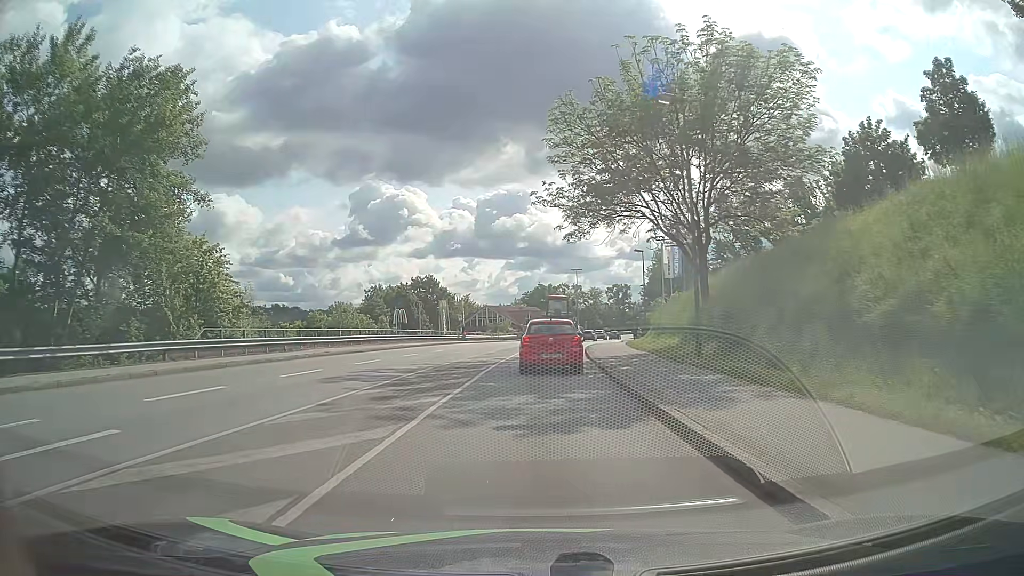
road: tertiary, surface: asphalt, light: Day
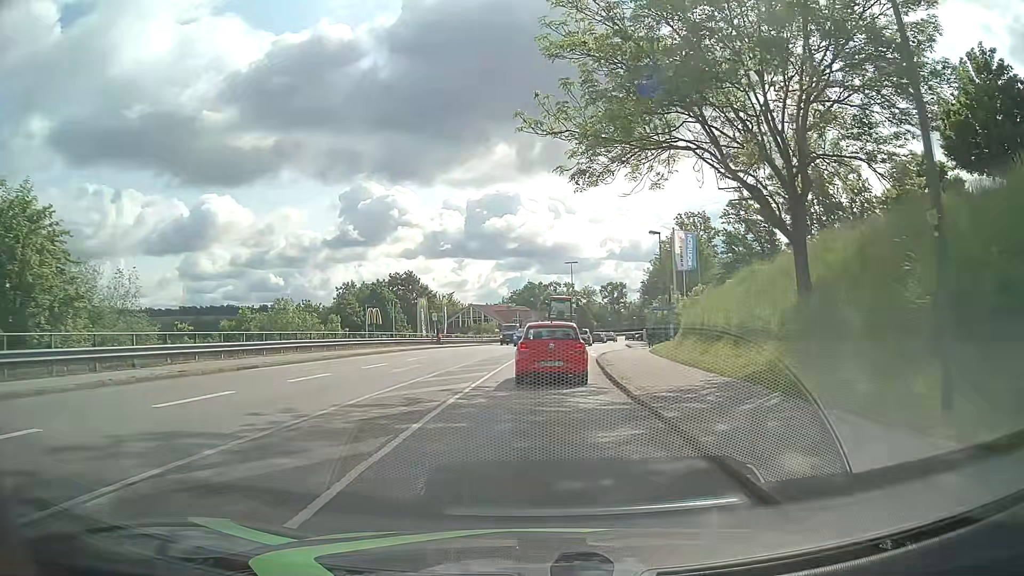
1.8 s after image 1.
(+0.1, +12.3) m; +2°
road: primary_link
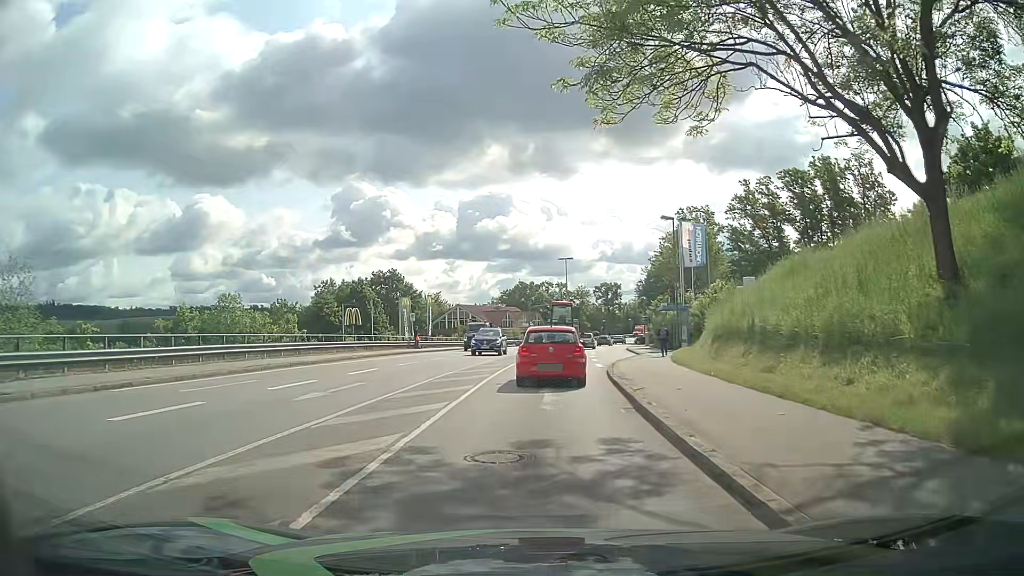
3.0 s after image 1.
(0.0, +7.4) m; 0°
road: tertiary
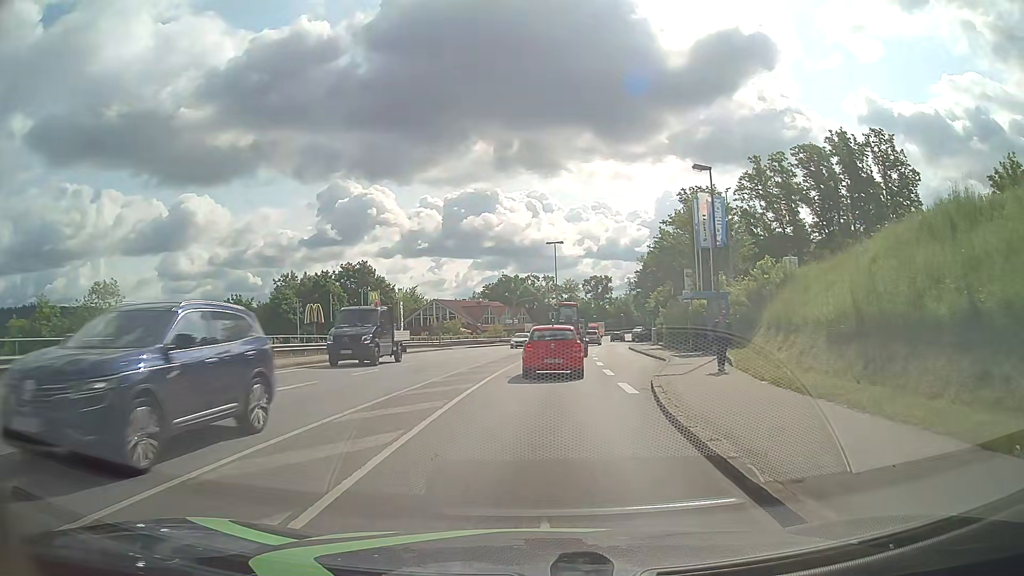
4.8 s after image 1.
(+0.1, +11.9) m; +1°
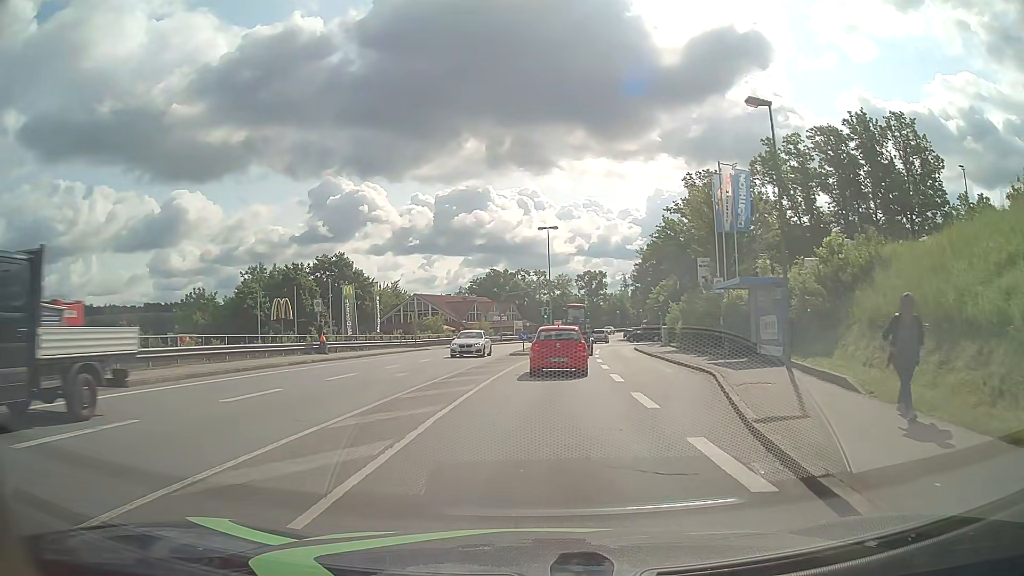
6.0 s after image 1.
(+0.1, +8.7) m; +1°
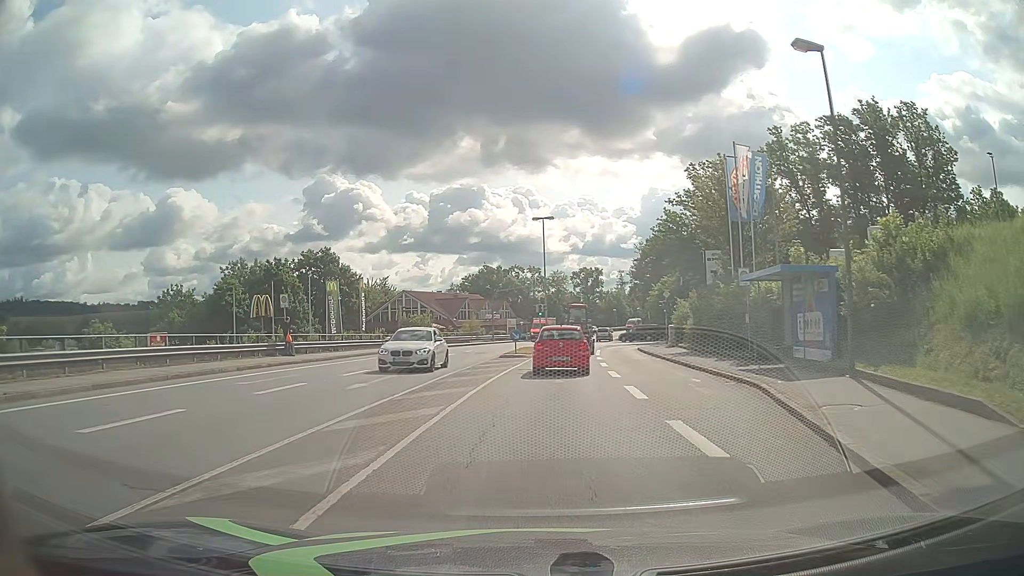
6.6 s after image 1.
(0.0, +4.5) m; 0°
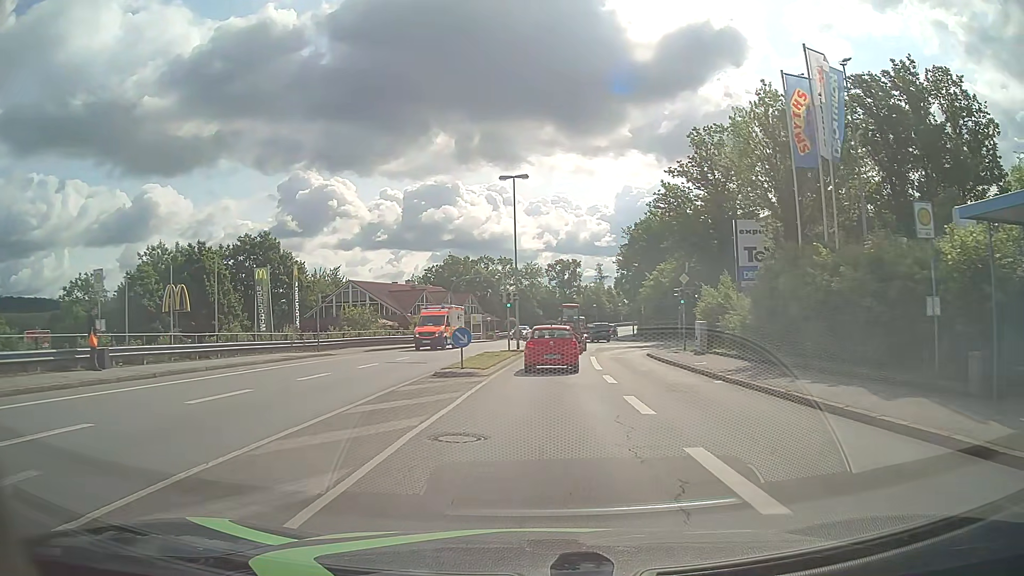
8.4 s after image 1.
(+0.3, +14.3) m; +2°
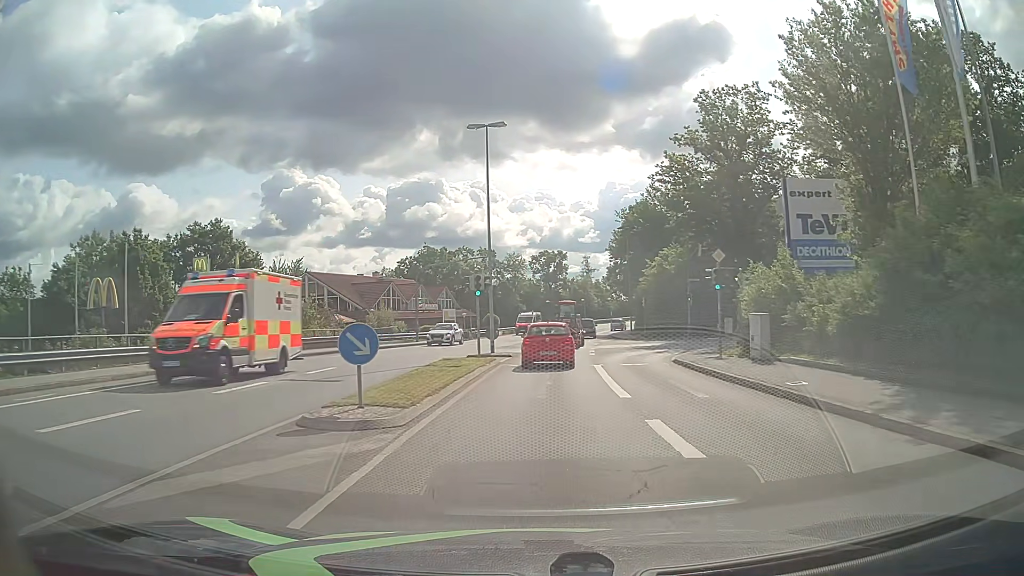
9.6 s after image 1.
(+0.2, +10.1) m; +2°
(0, +10) (0, +20) (+1, +30) (+2, +40) (+3, +50) (+4, +60) (+6, +70) (+7, +79) (+10, +89) (+13, +99) m
